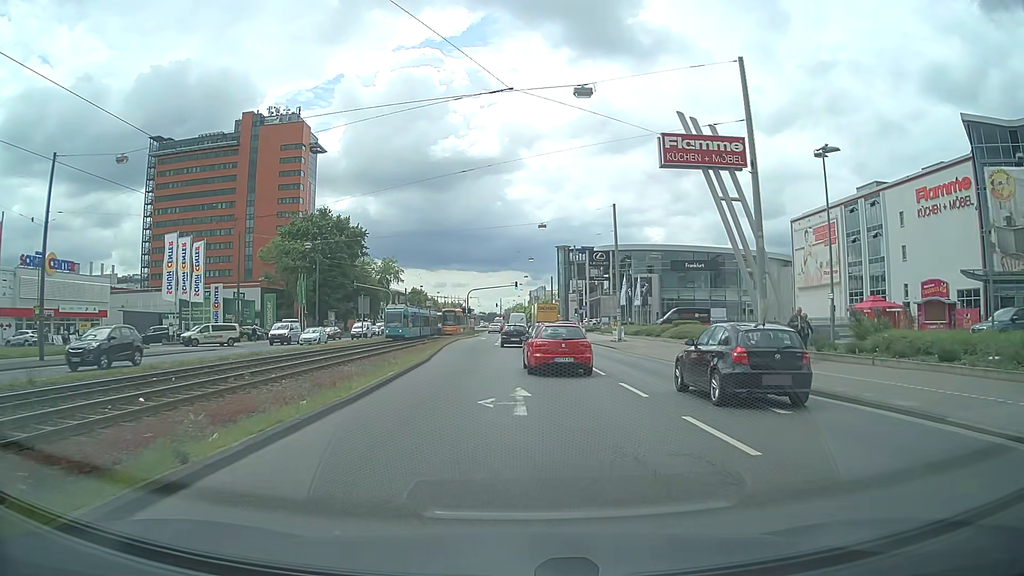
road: primary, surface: asphalt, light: Day
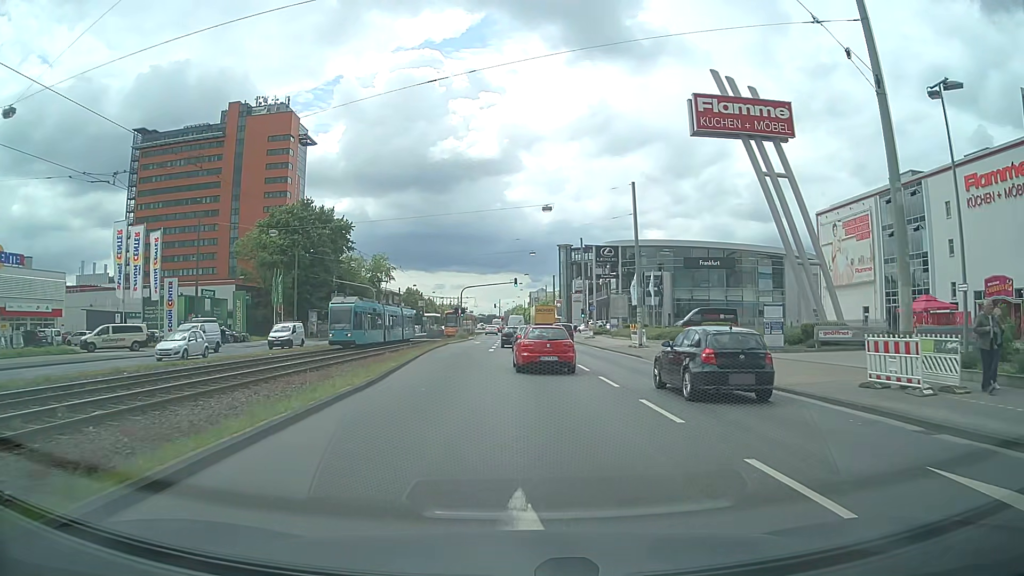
(0.0, +9.1) m; 0°
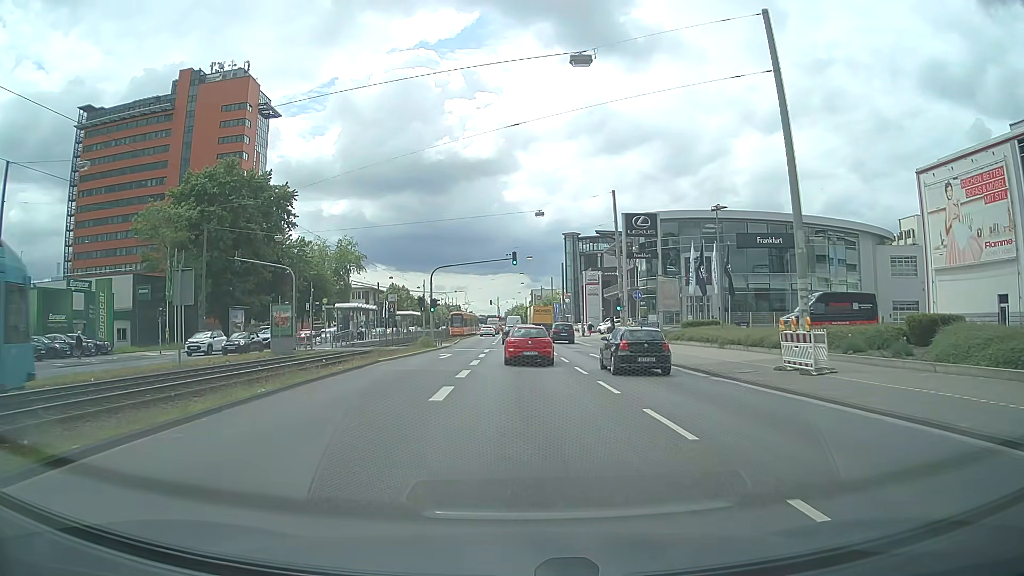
(+0.1, +26.0) m; 0°
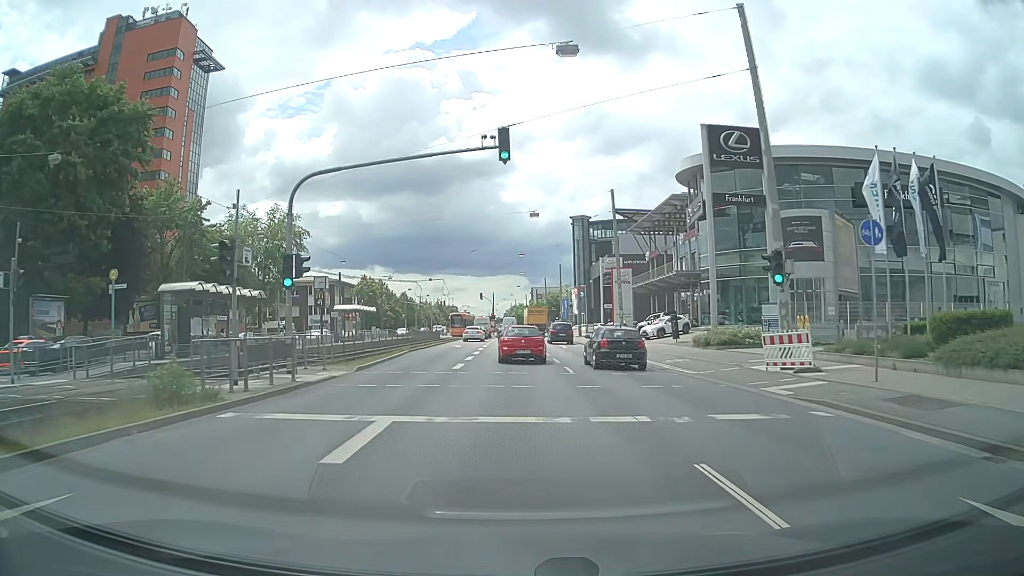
(0.0, +30.2) m; 0°
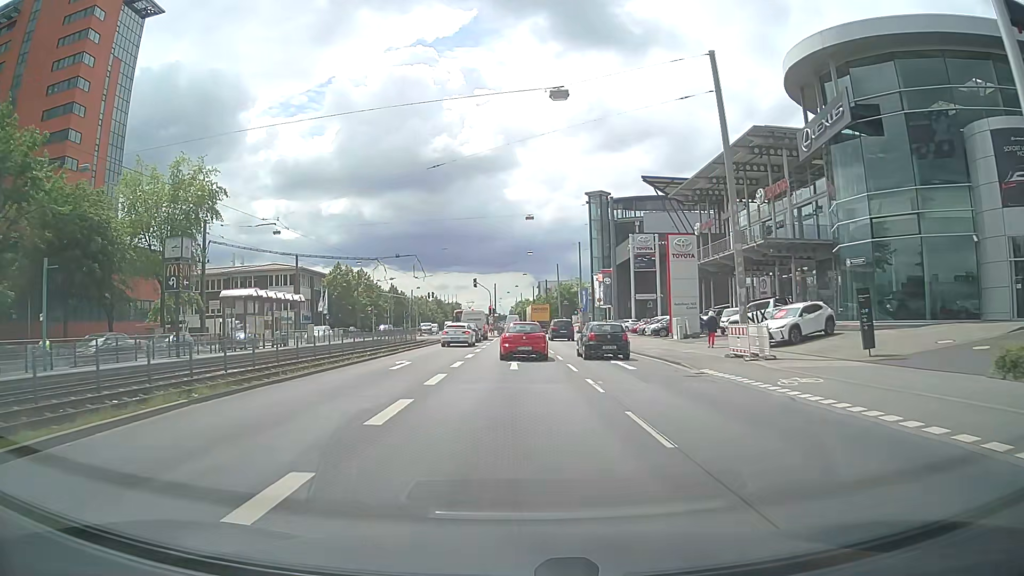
(-0.1, +24.8) m; -1°
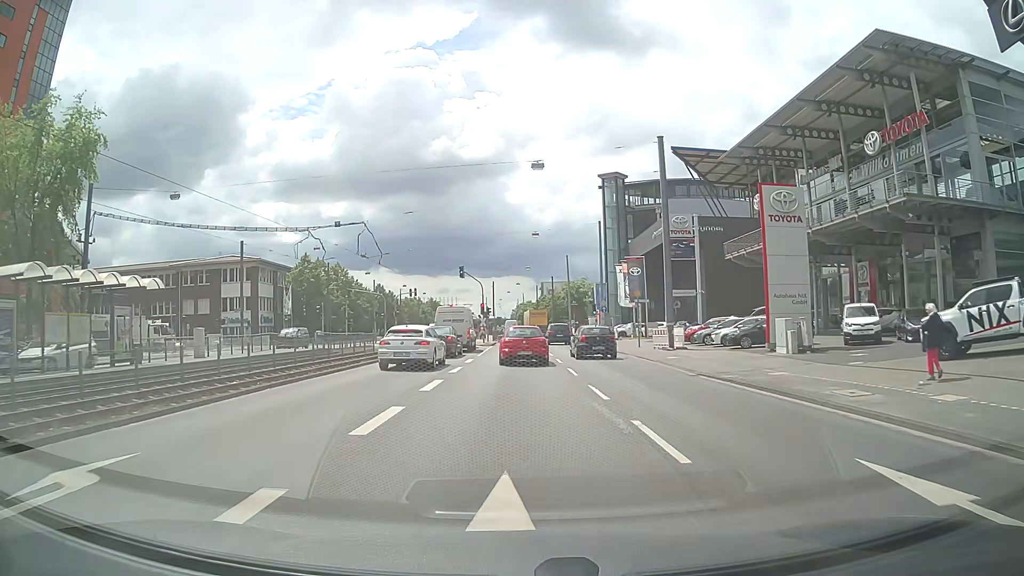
(0.0, +18.7) m; 0°
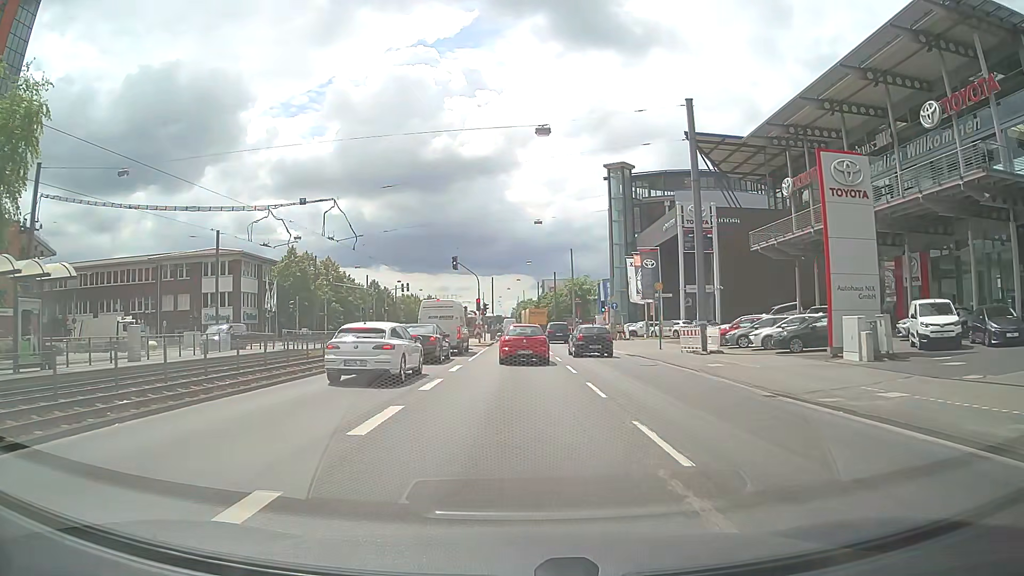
(0.0, +6.2) m; 0°
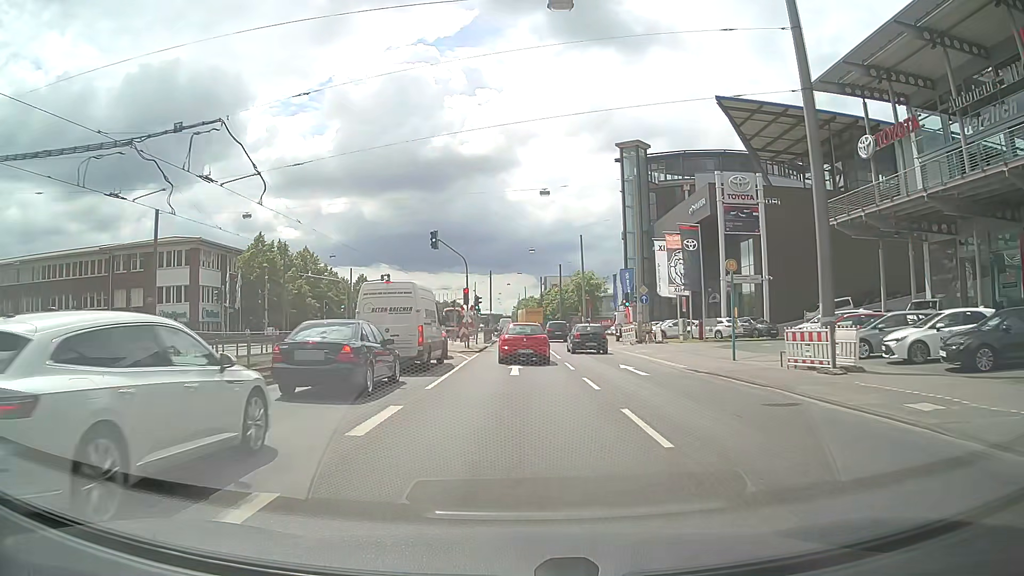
(0.0, +12.1) m; 0°
(0, +10) (0, +20) (0, +30) (0, +40) (0, +50) (0, +60) (0, +70) (0, +80) (-1, +90) (-1, +100) m
